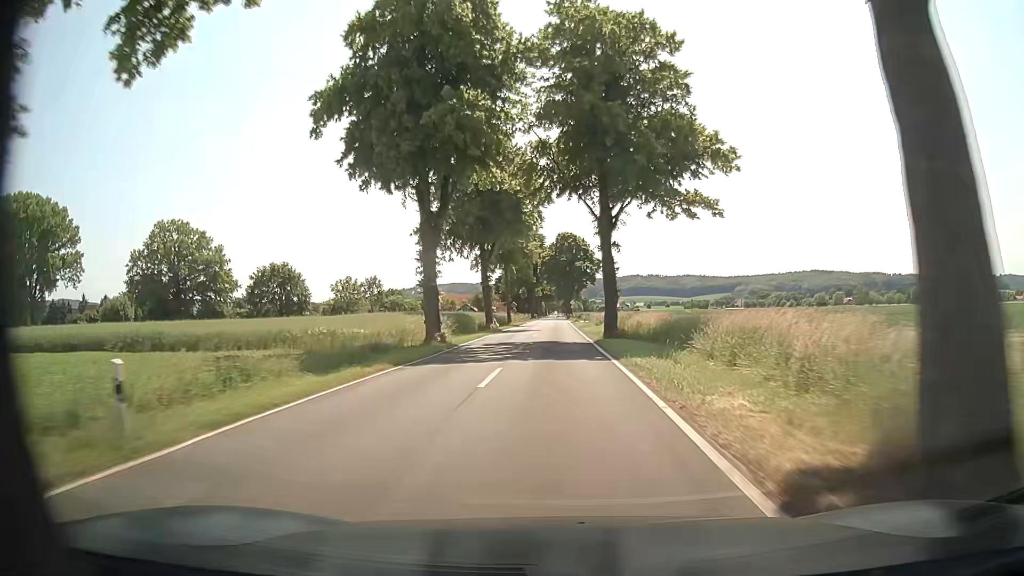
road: tertiary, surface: asphalt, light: Day
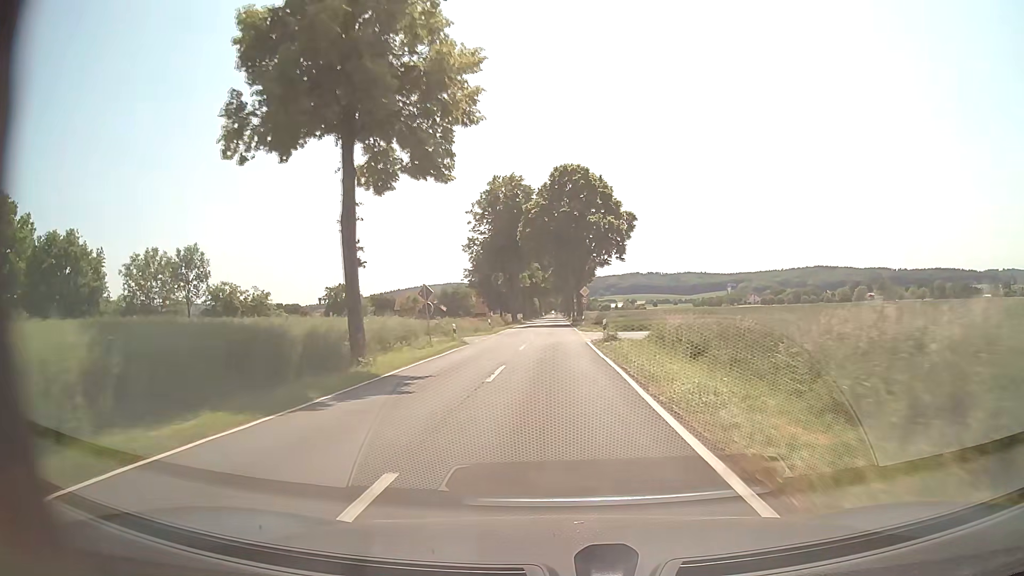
(-0.1, +59.2) m; 0°
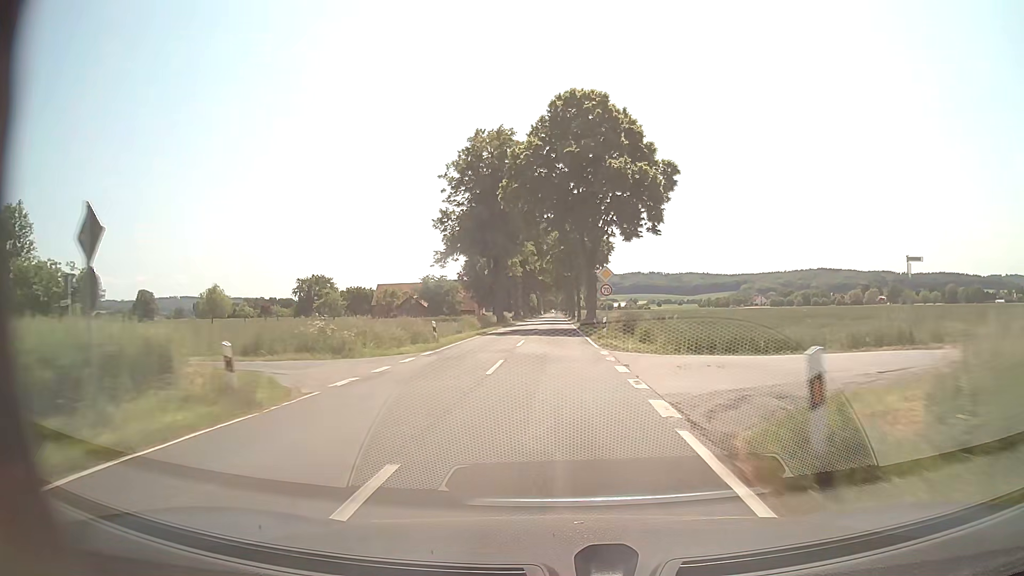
(0.0, +23.7) m; 0°
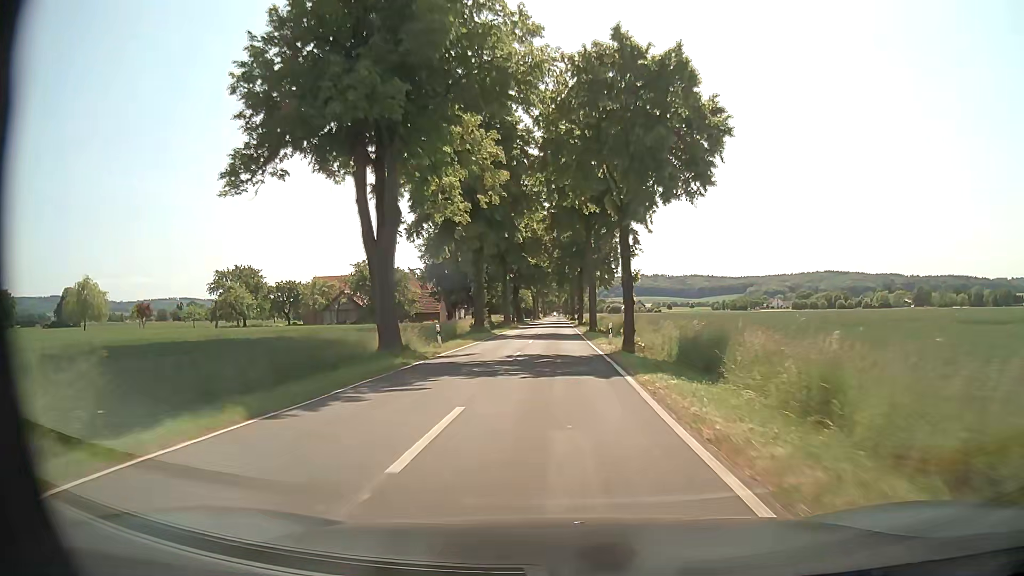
(-0.1, +47.0) m; 0°
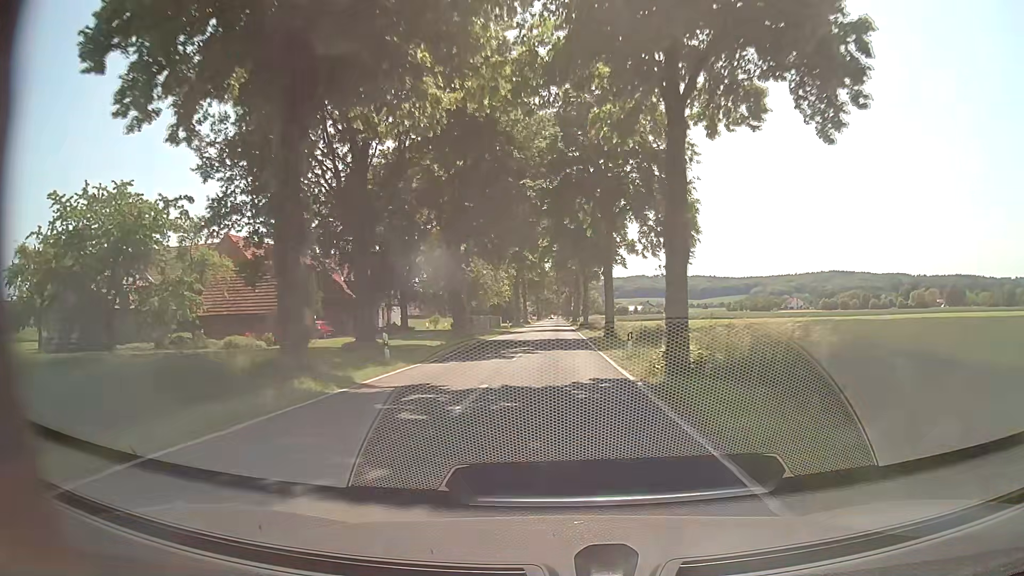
(+0.1, +58.9) m; 0°
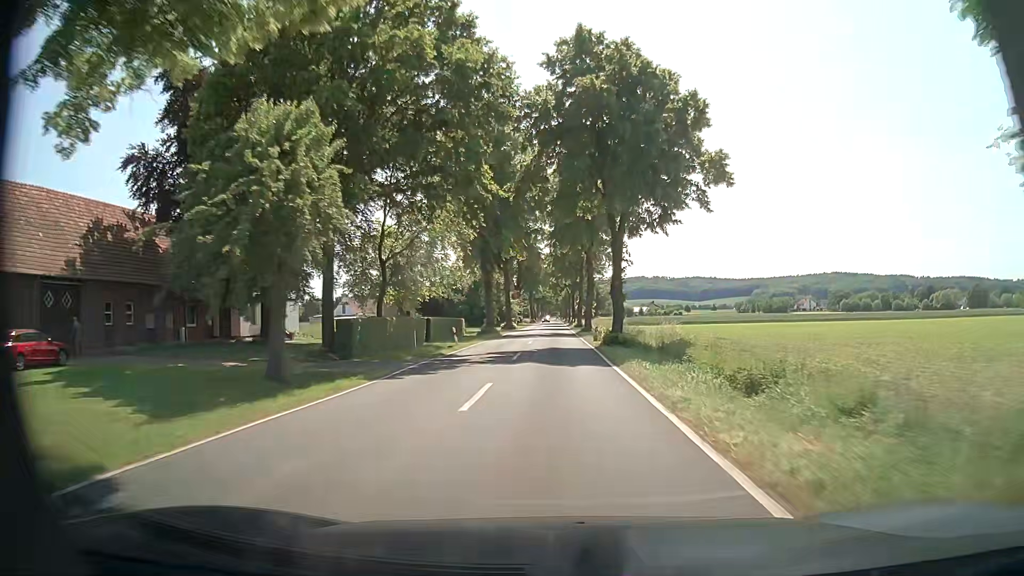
(+0.1, +35.3) m; 0°
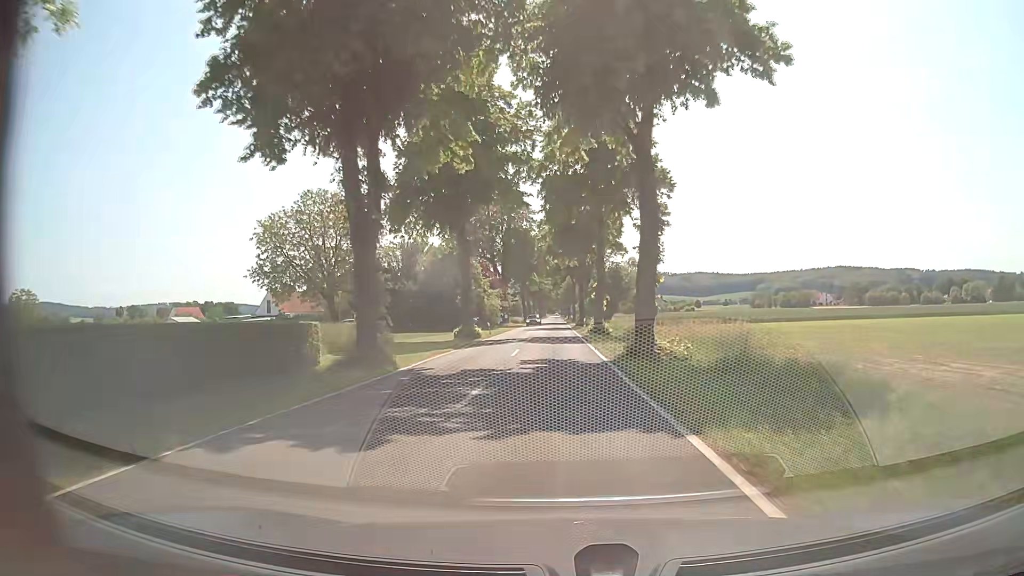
(+0.3, +35.4) m; 0°
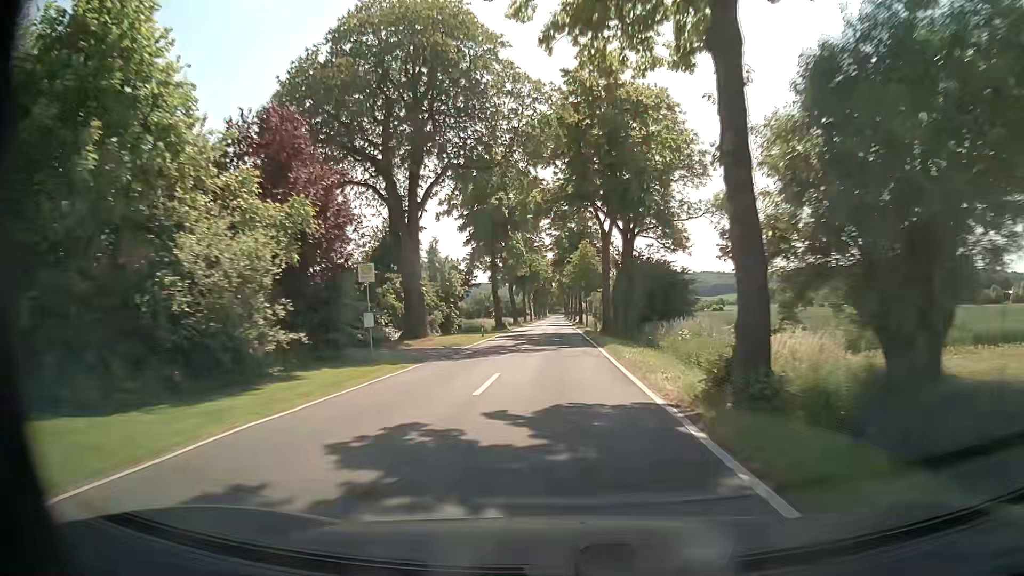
(-0.3, +59.1) m; 0°
(0, +10) (0, +20) (0, +30) (0, +40) (0, +50) (0, +60) (0, +70) (0, +80) (0, +90) (0, +100) m
